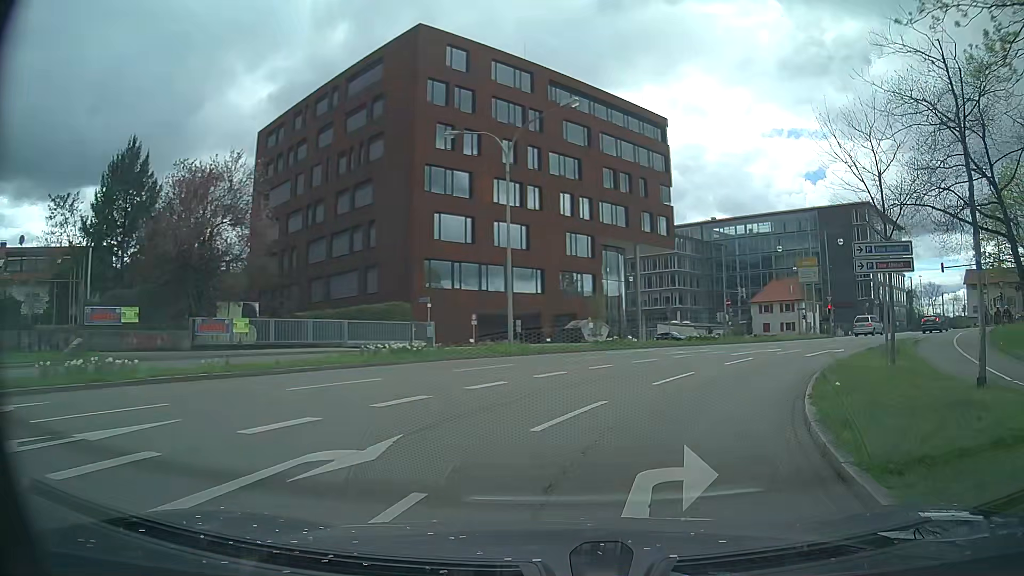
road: trunk_link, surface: asphalt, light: Day
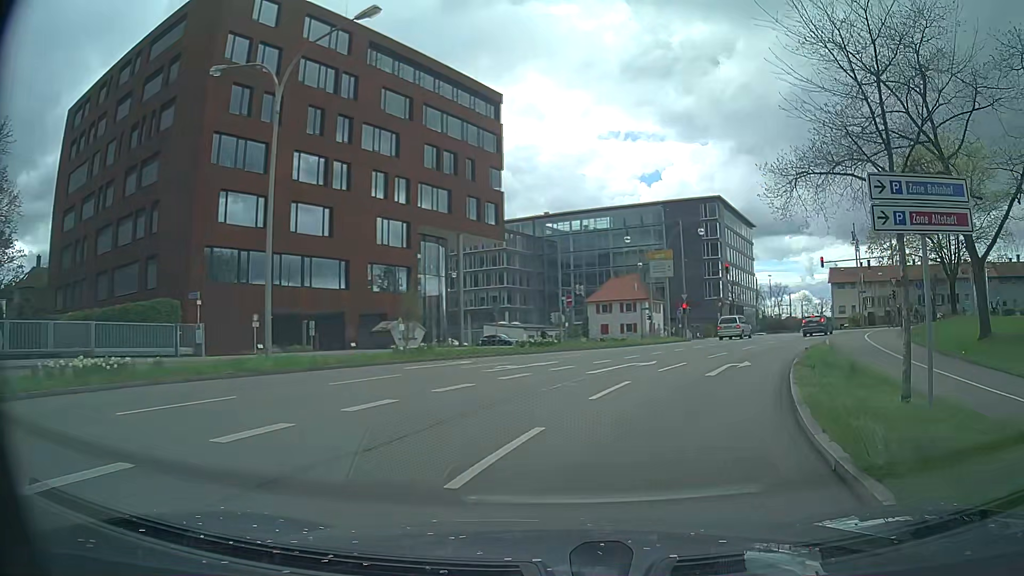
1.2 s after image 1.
(+1.1, +8.3) m; +15°
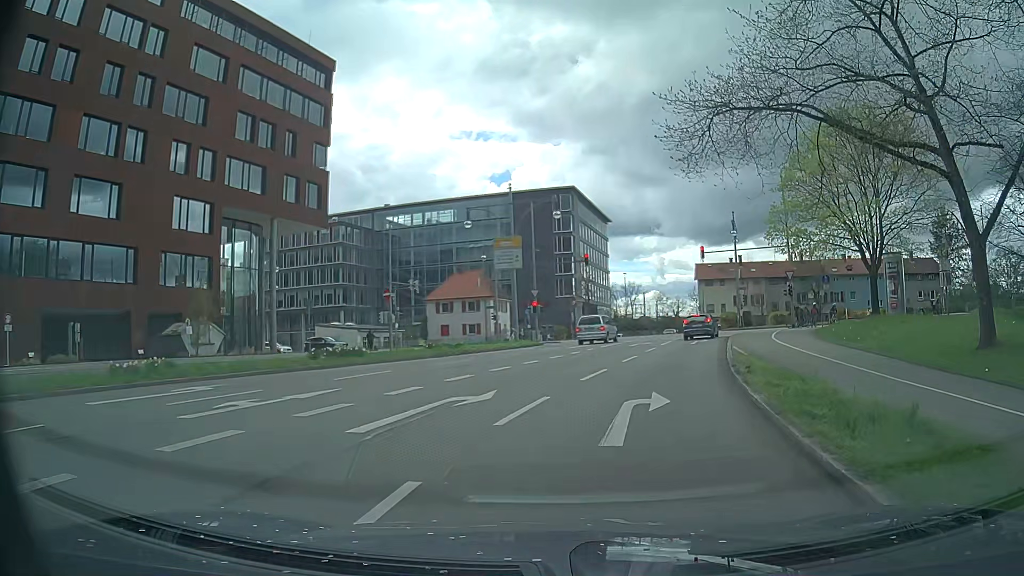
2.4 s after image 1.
(+1.0, +8.5) m; +12°
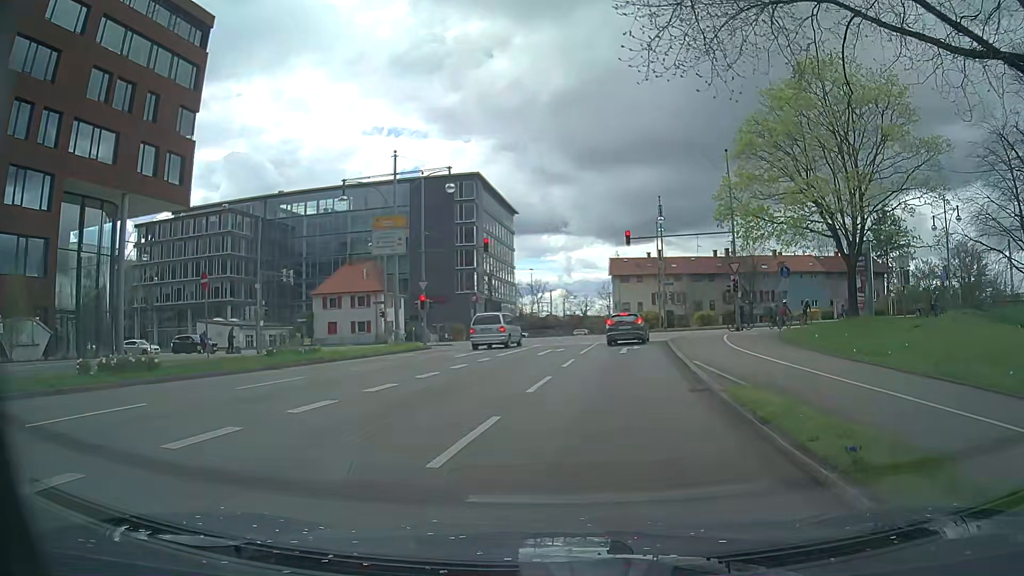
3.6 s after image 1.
(+0.6, +8.2) m; +8°
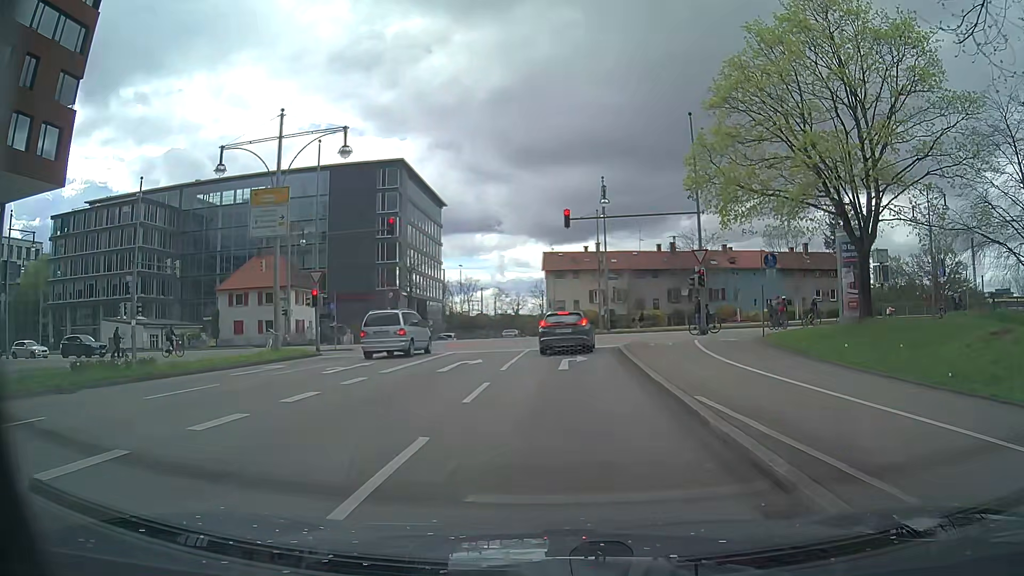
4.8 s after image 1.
(+0.4, +7.4) m; +6°
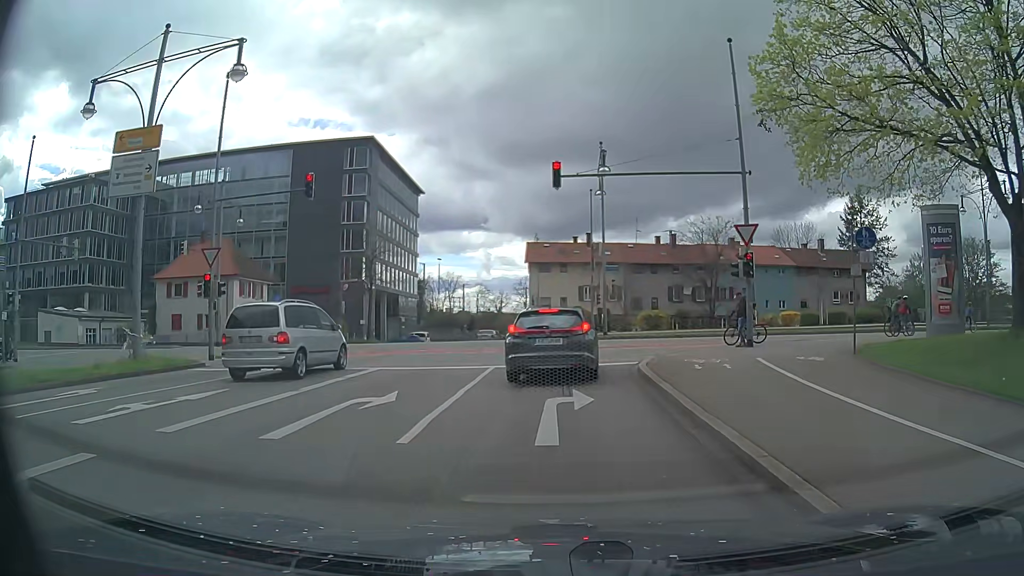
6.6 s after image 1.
(+0.1, +9.3) m; +2°
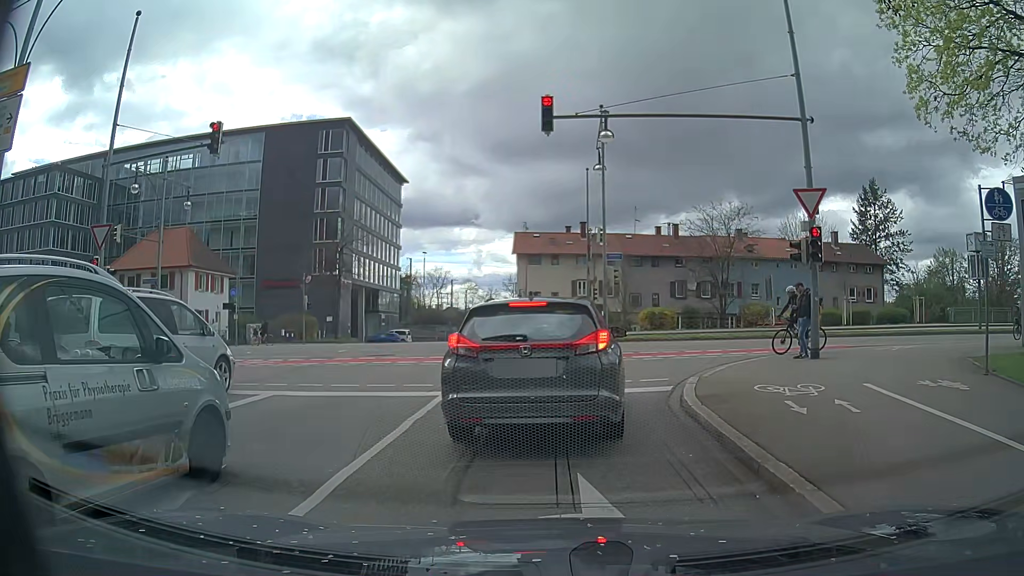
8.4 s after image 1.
(0.0, +6.0) m; -1°
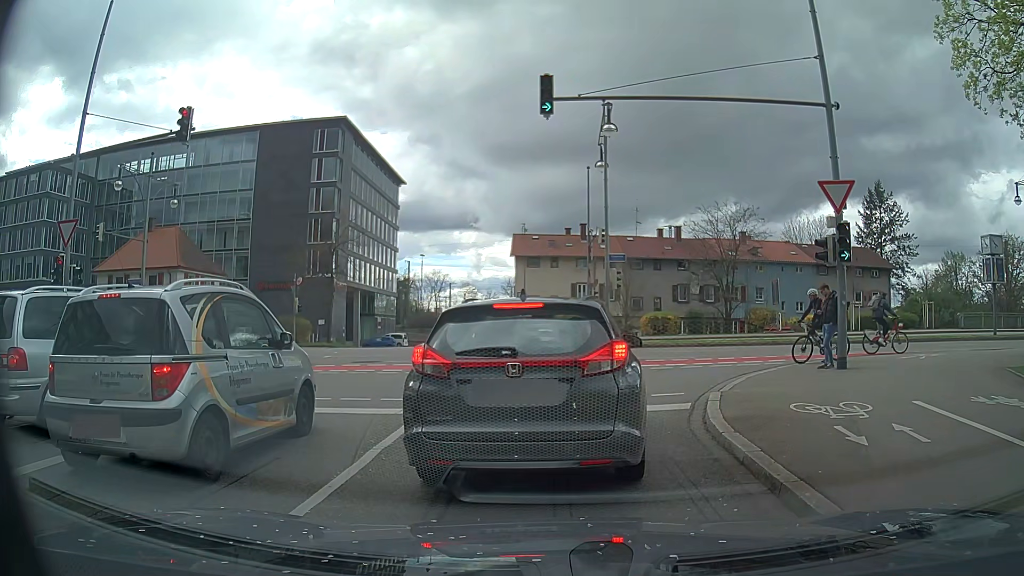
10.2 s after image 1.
(0.0, +1.5) m; -1°
